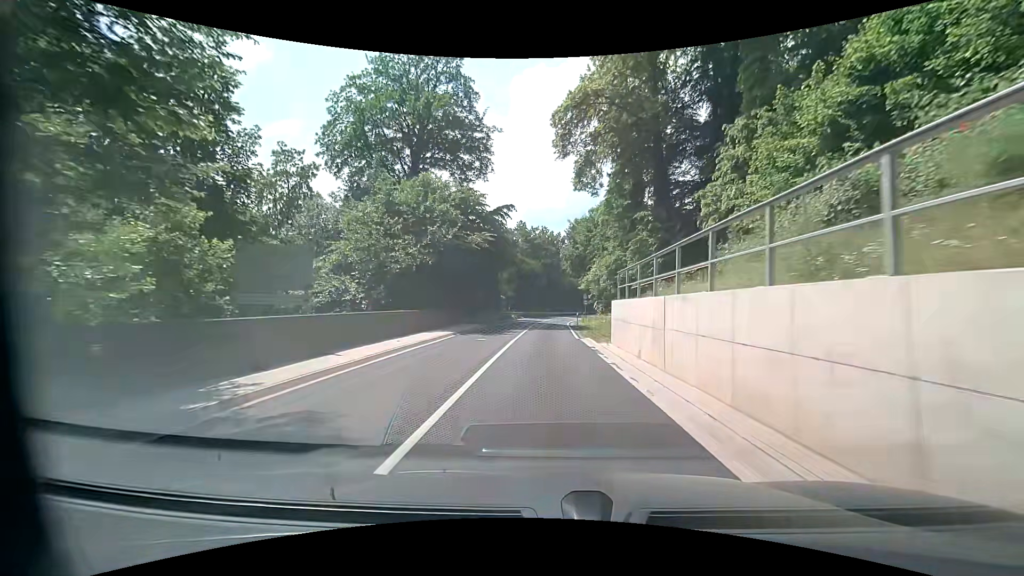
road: secondary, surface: asphalt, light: Day
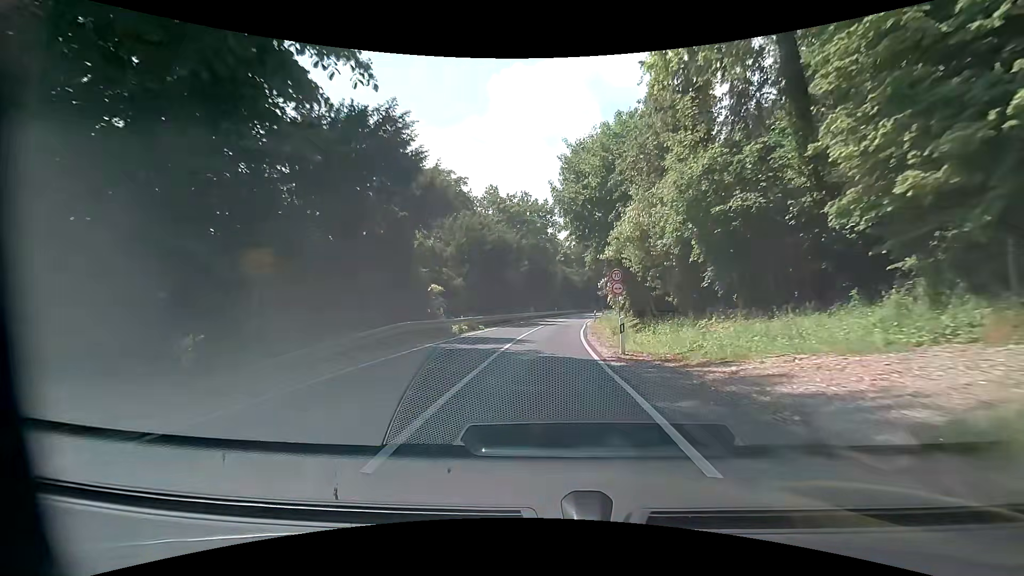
(+0.6, +31.3) m; +1°
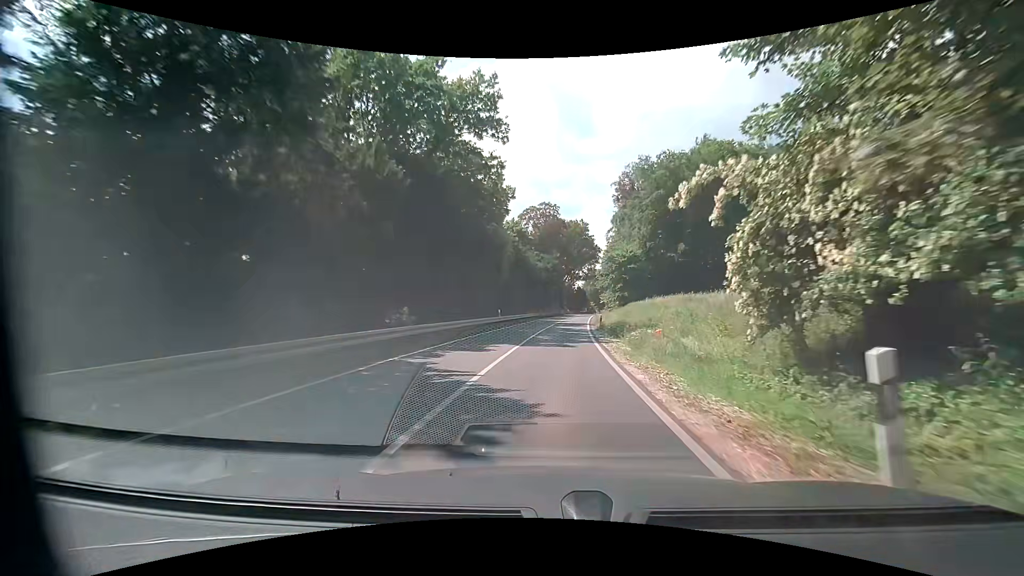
(+2.1, +41.4) m; +5°
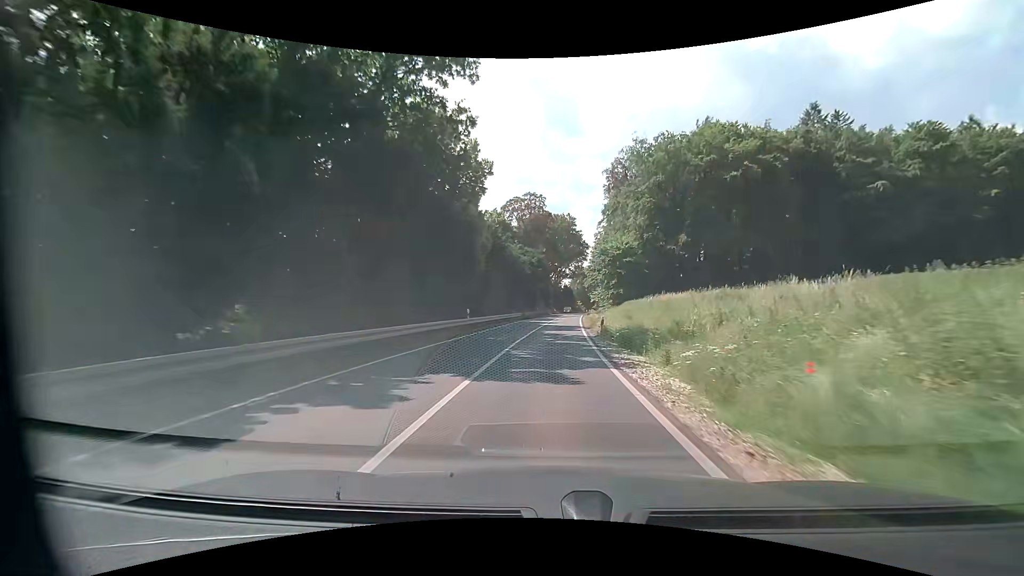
(+0.2, +9.0) m; +3°
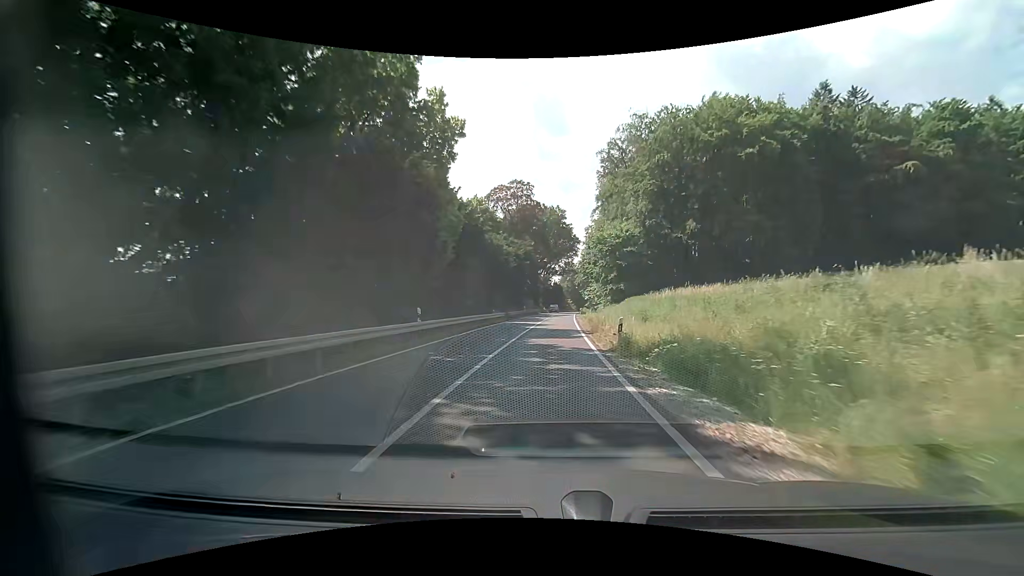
(0.0, +9.2) m; +1°
